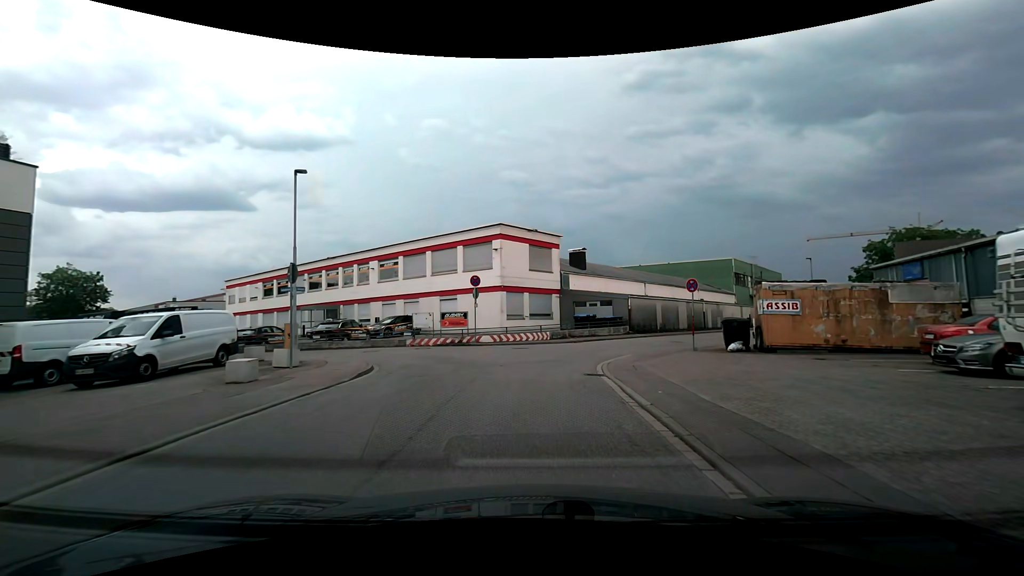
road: unclassified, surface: asphalt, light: Day
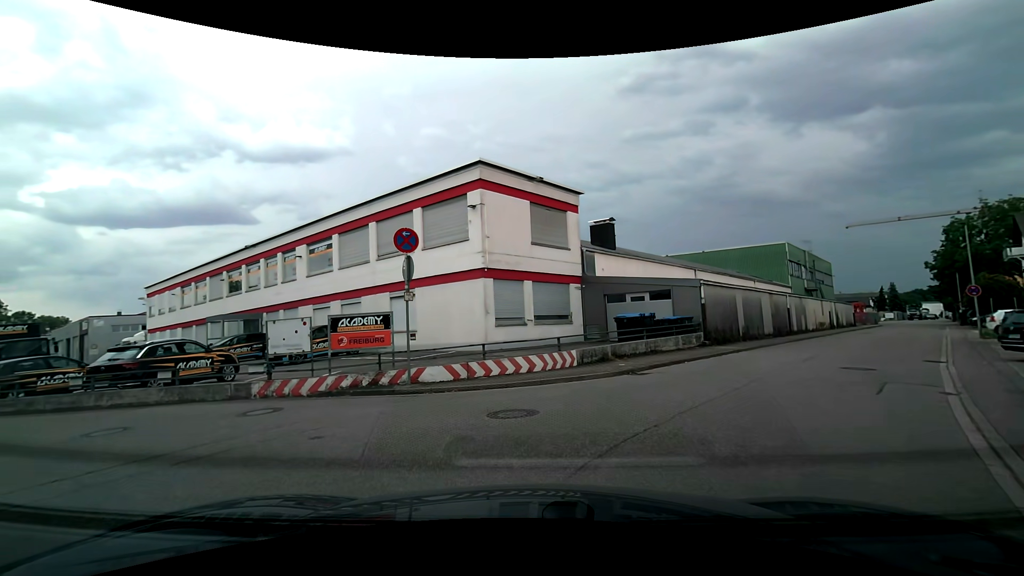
(0.0, +14.2) m; -1°
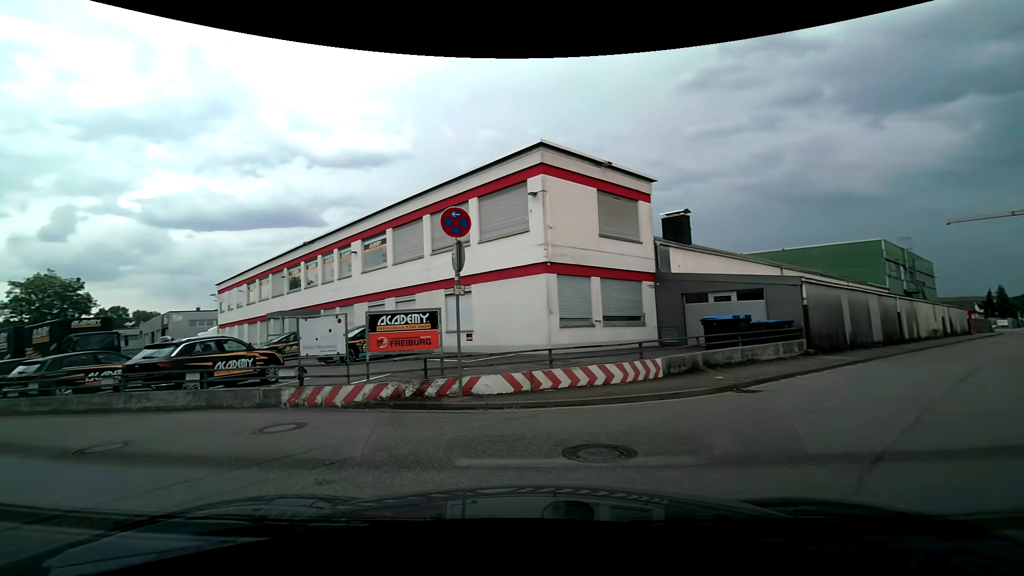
(-0.1, +2.1) m; -8°
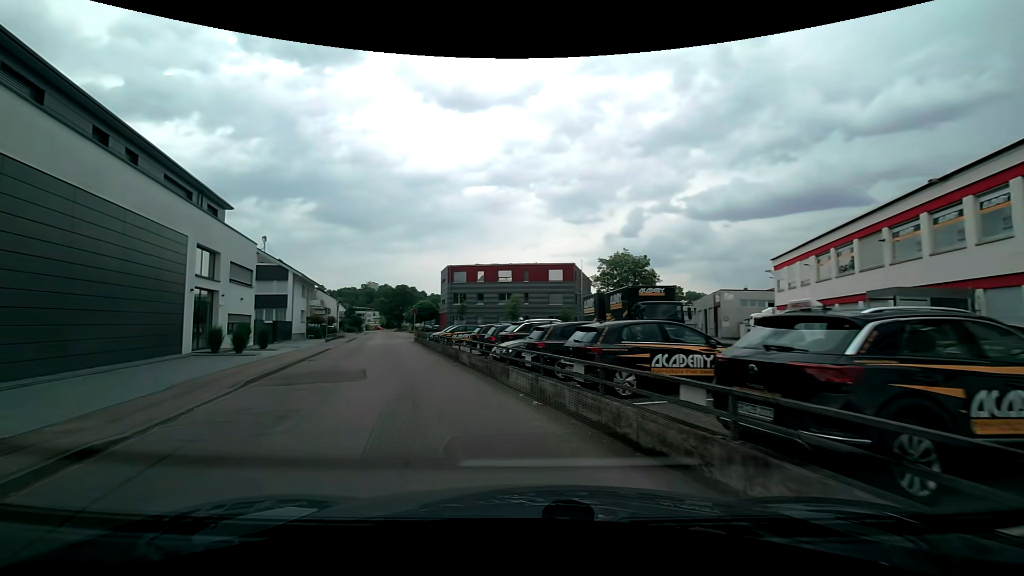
(-5.3, +8.5) m; -56°
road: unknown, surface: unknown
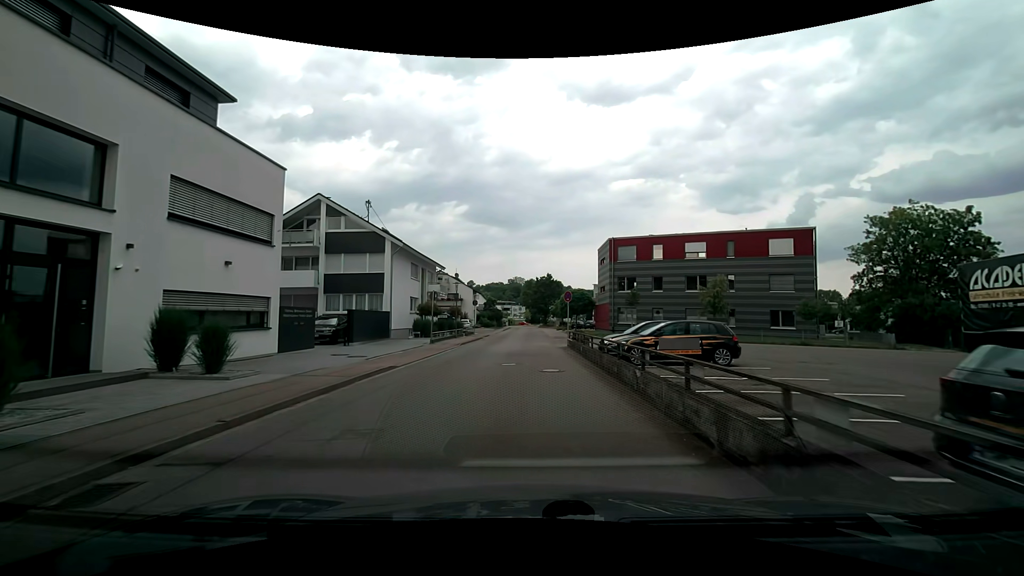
(-3.9, +19.3) m; -16°
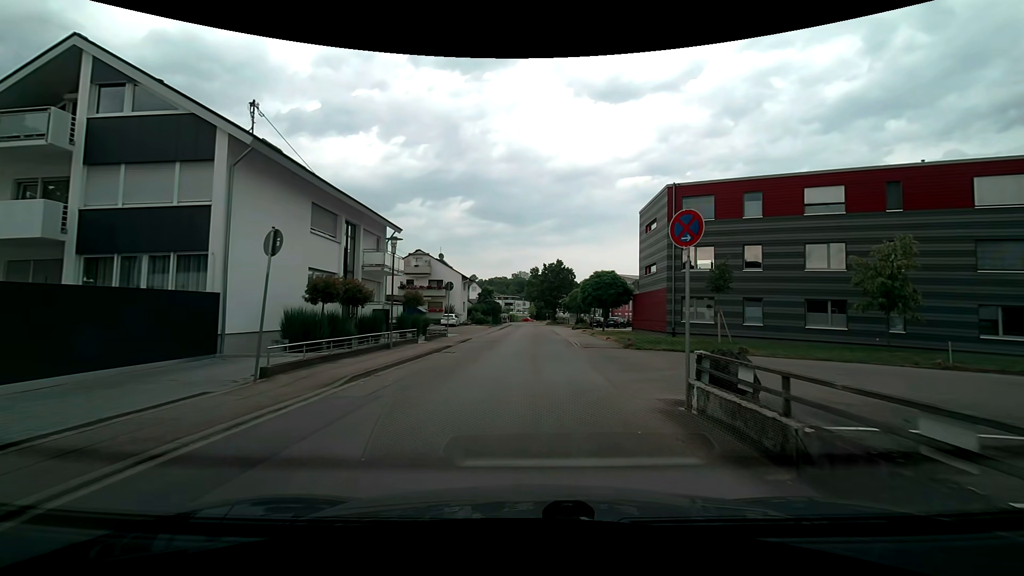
(-0.1, +19.2) m; 0°
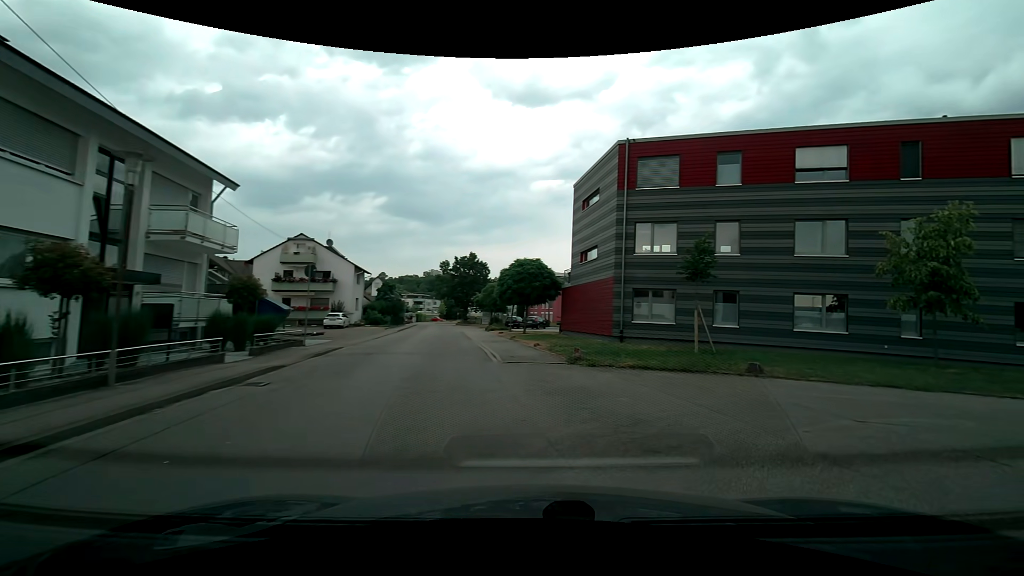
(+0.3, +8.8) m; +12°
